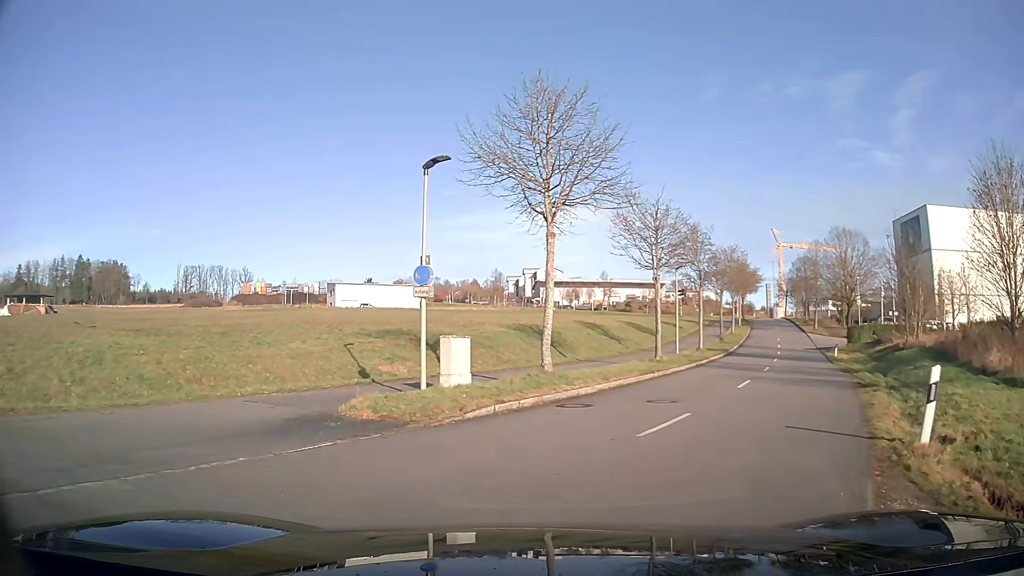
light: Day
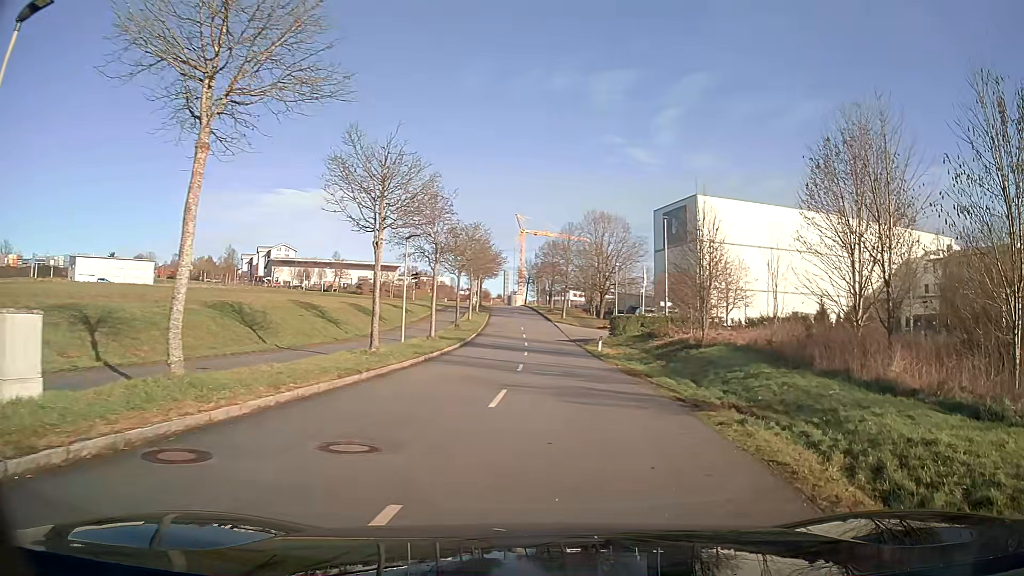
(+1.7, +7.3) m; +25°
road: residential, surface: asphalt
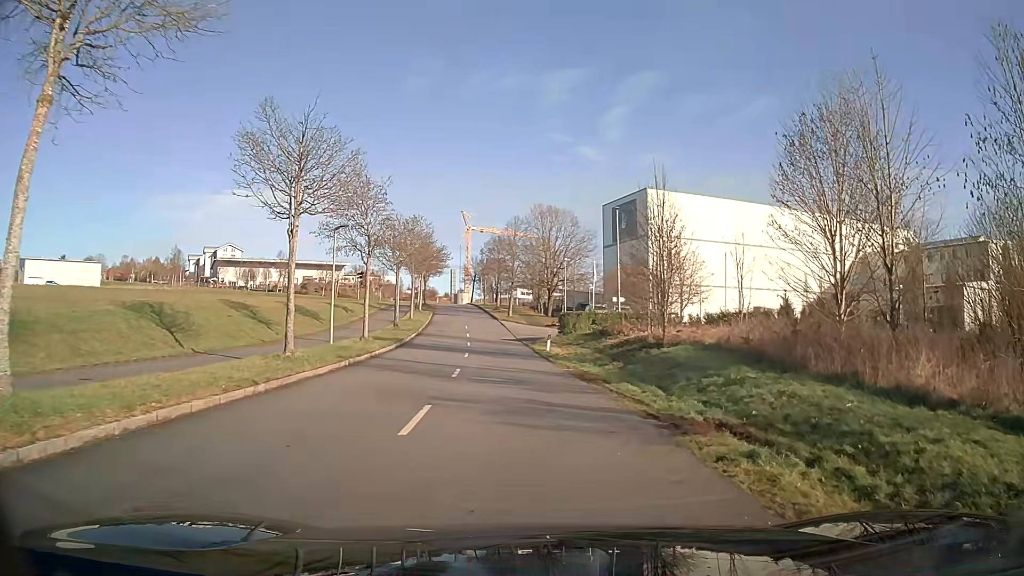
(+0.1, +3.0) m; +3°
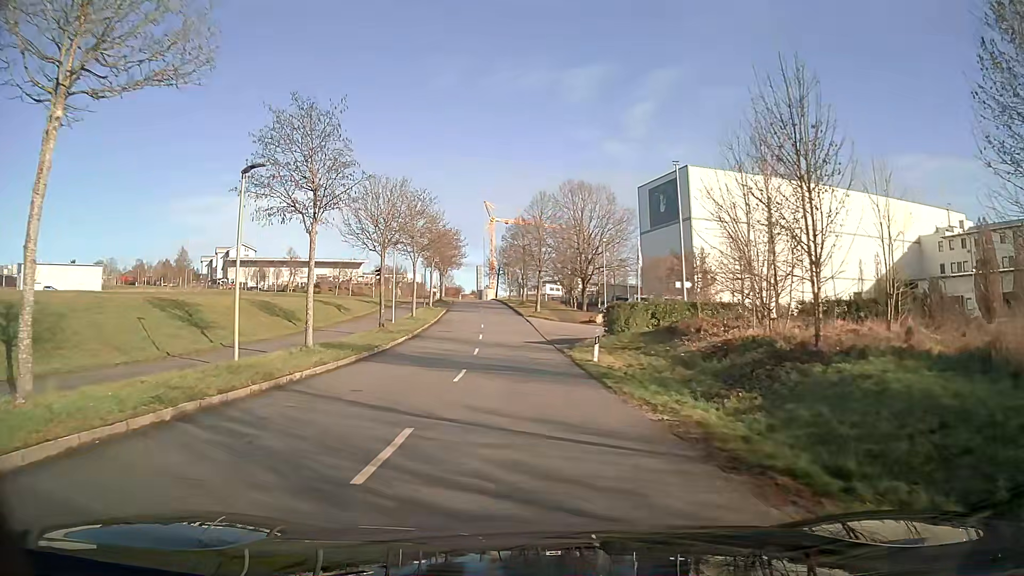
(-0.3, +11.9) m; -3°
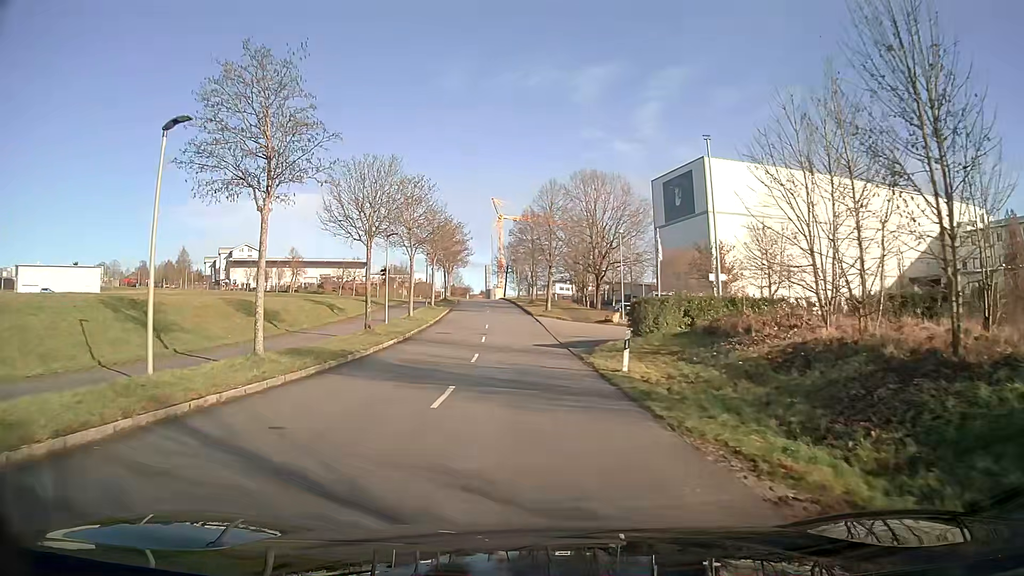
(0.0, +4.6) m; -1°
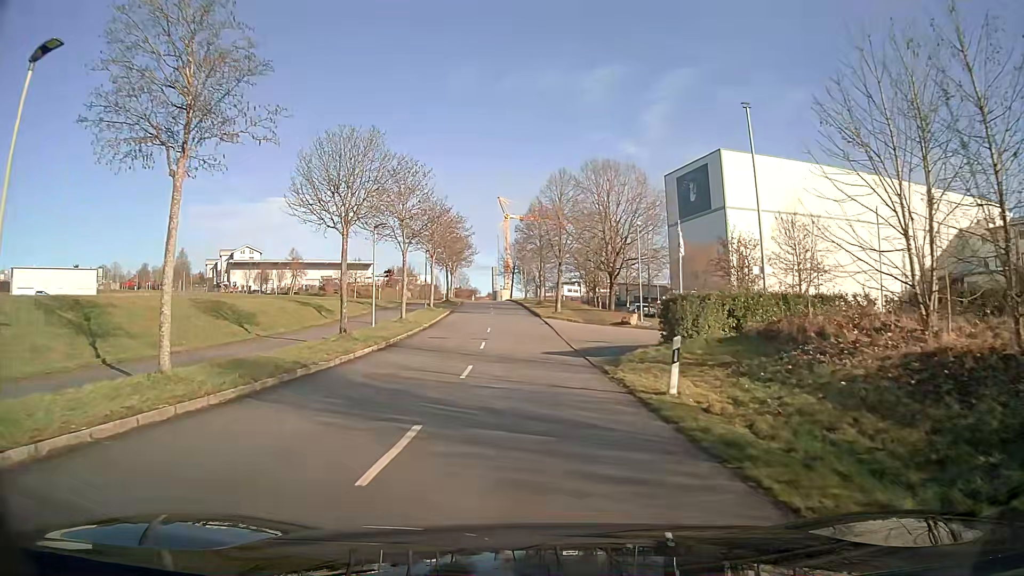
(0.0, +4.8) m; -1°
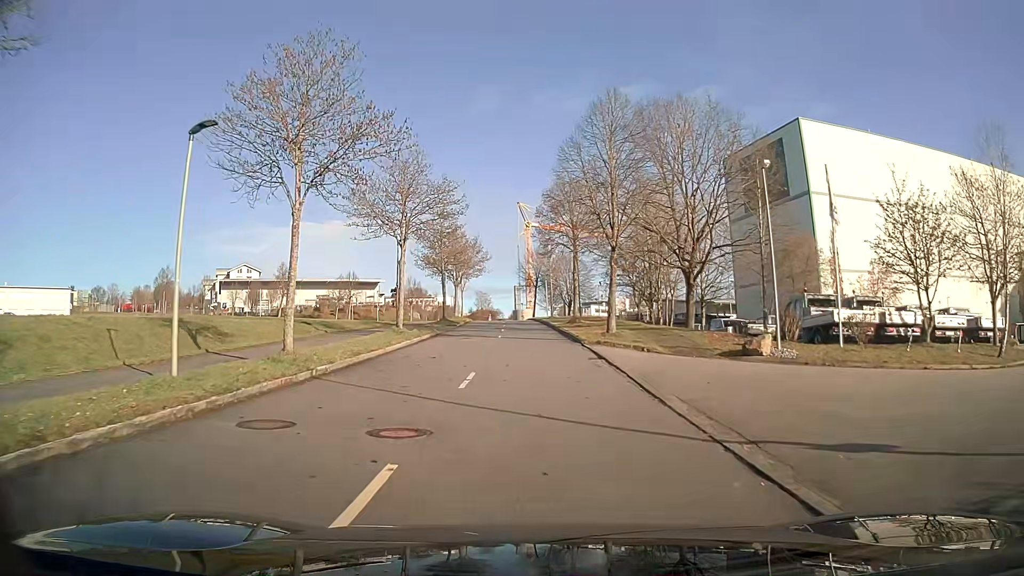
(-0.4, +20.4) m; -2°
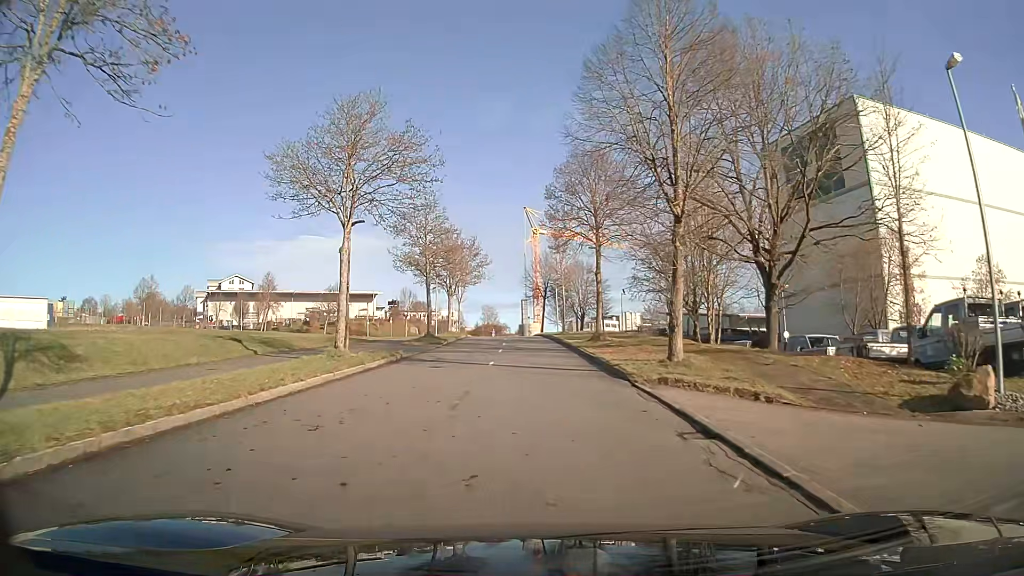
(-0.1, +11.2) m; -1°
